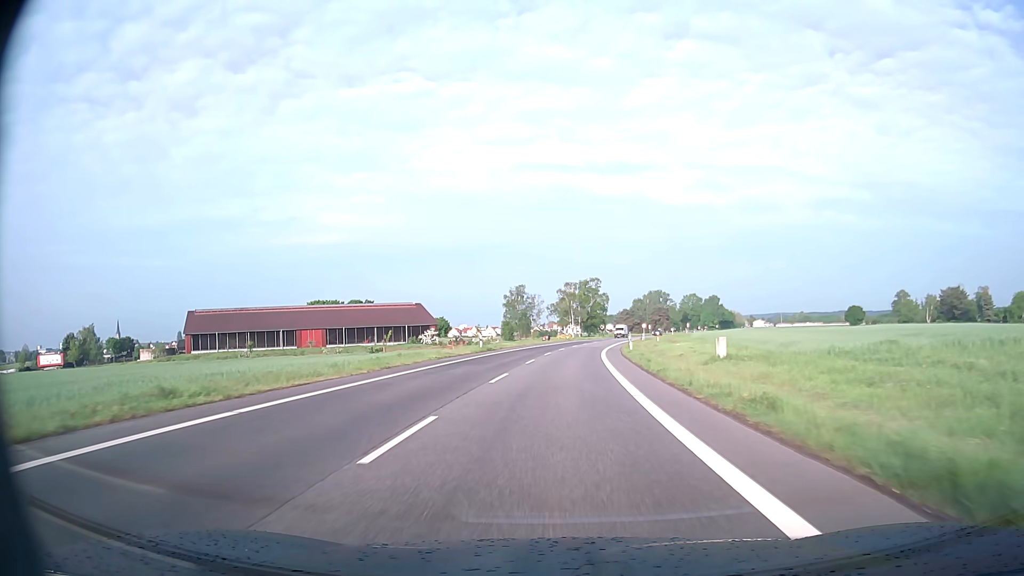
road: secondary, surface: asphalt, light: Day
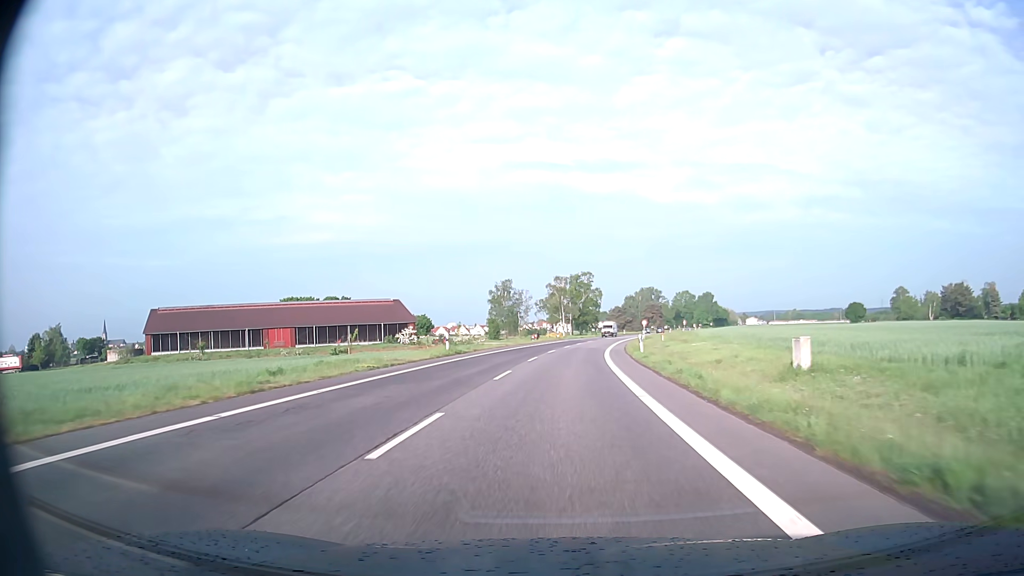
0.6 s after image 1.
(+0.1, +11.5) m; +1°
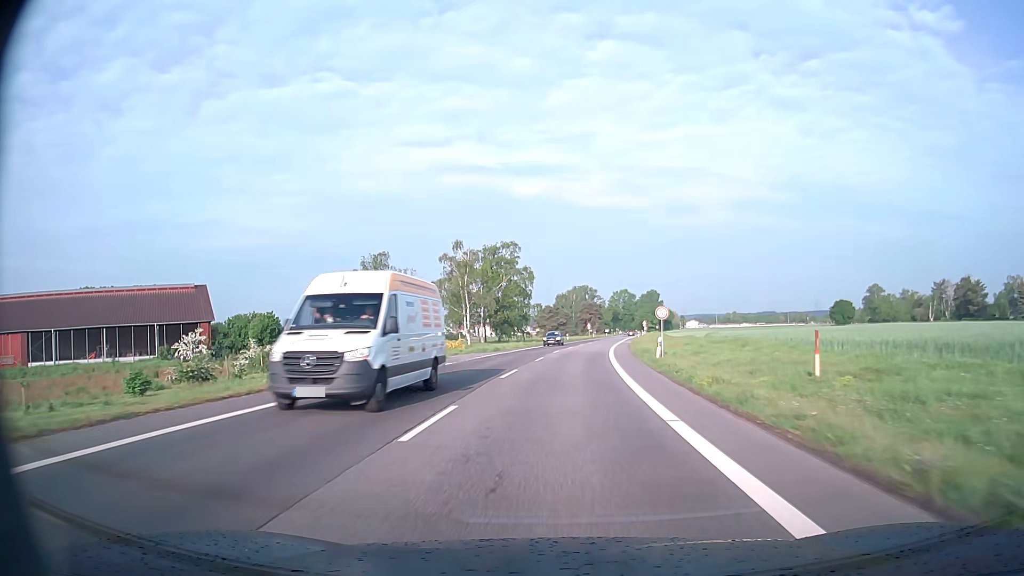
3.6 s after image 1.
(+3.1, +57.6) m; +6°
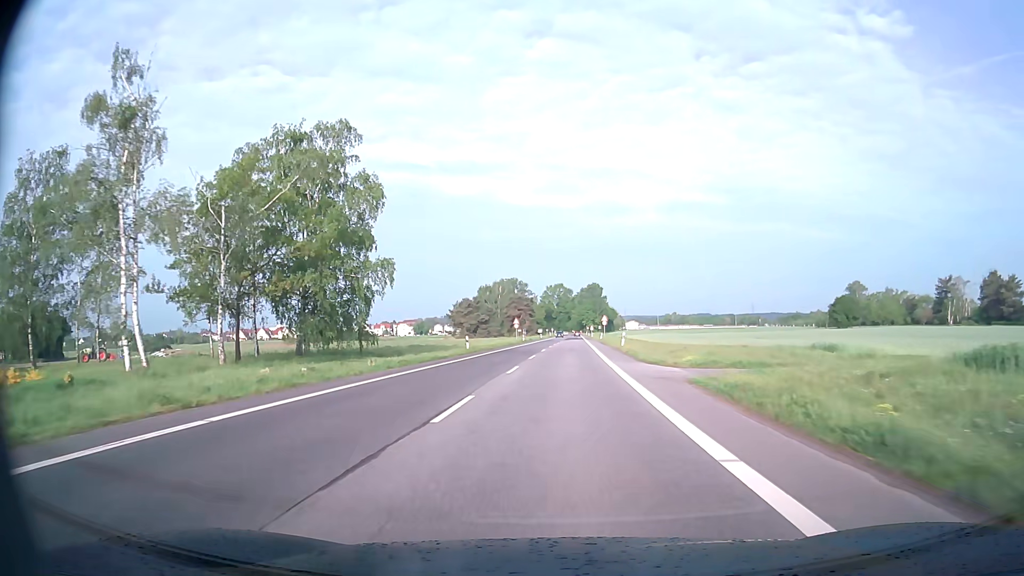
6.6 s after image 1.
(+3.1, +57.4) m; +6°
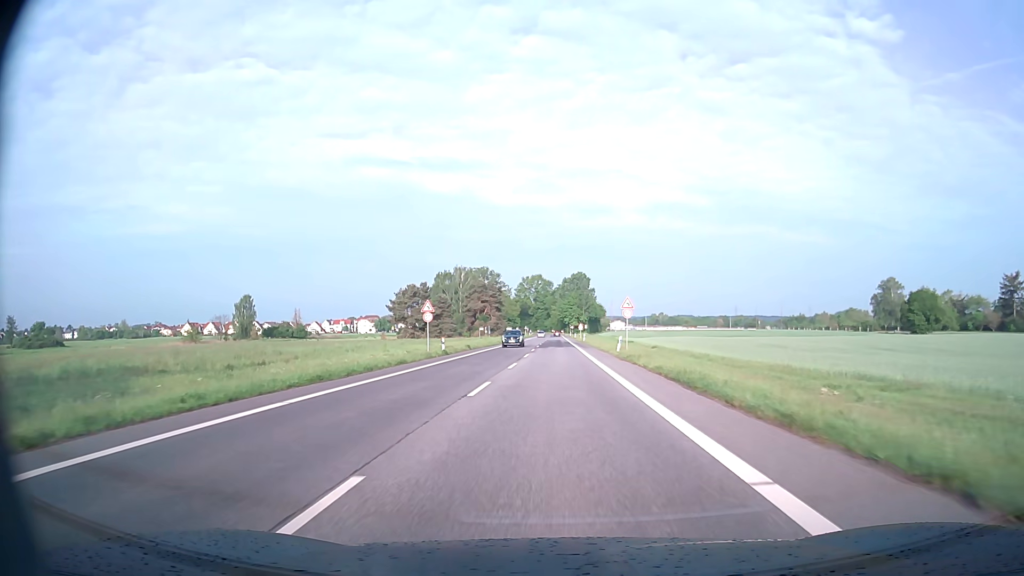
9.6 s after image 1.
(+1.4, +54.8) m; +2°
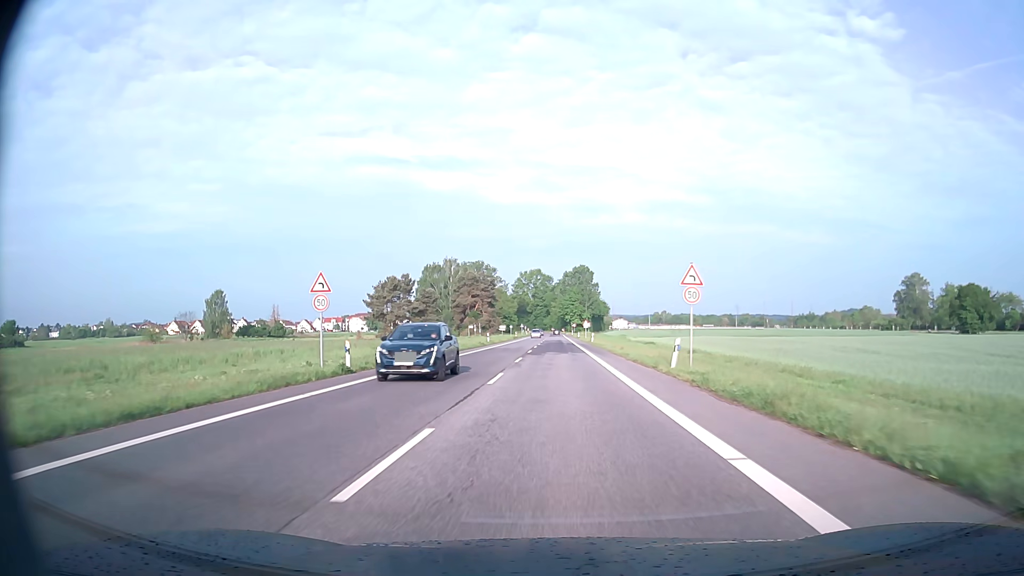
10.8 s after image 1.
(0.0, +20.4) m; 0°
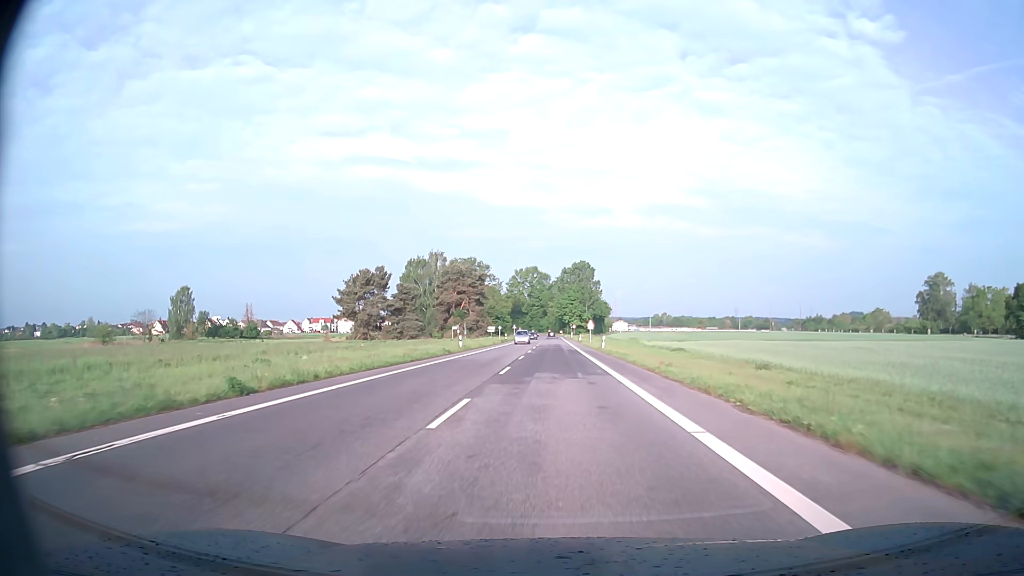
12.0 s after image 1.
(0.0, +19.5) m; 0°
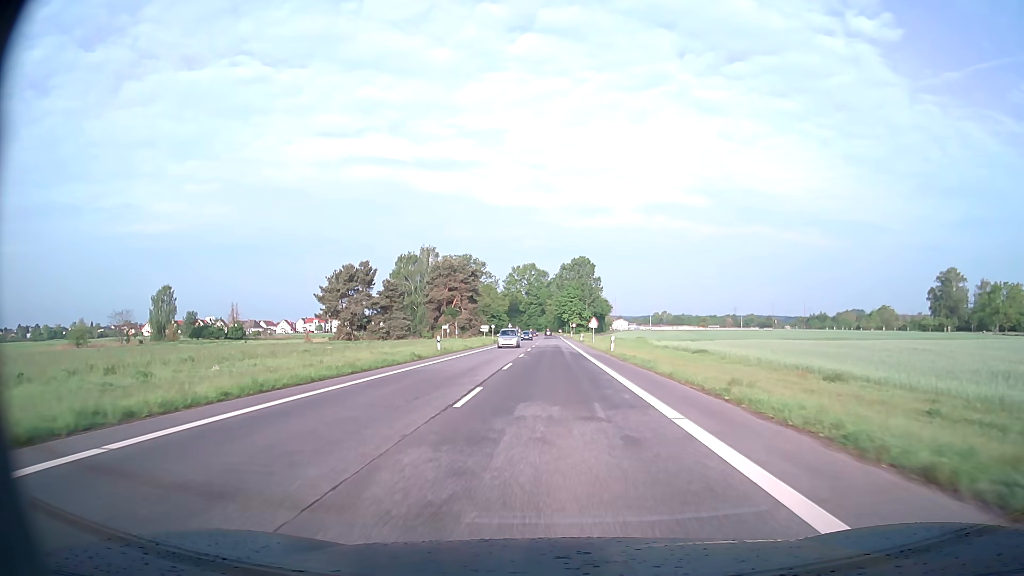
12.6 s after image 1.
(0.0, +9.4) m; 0°
(0, +10) (0, +20) (0, +30) (0, +40) (0, +50) (0, +60) (0, +70) (0, +80) (0, +90) (0, +100) m
